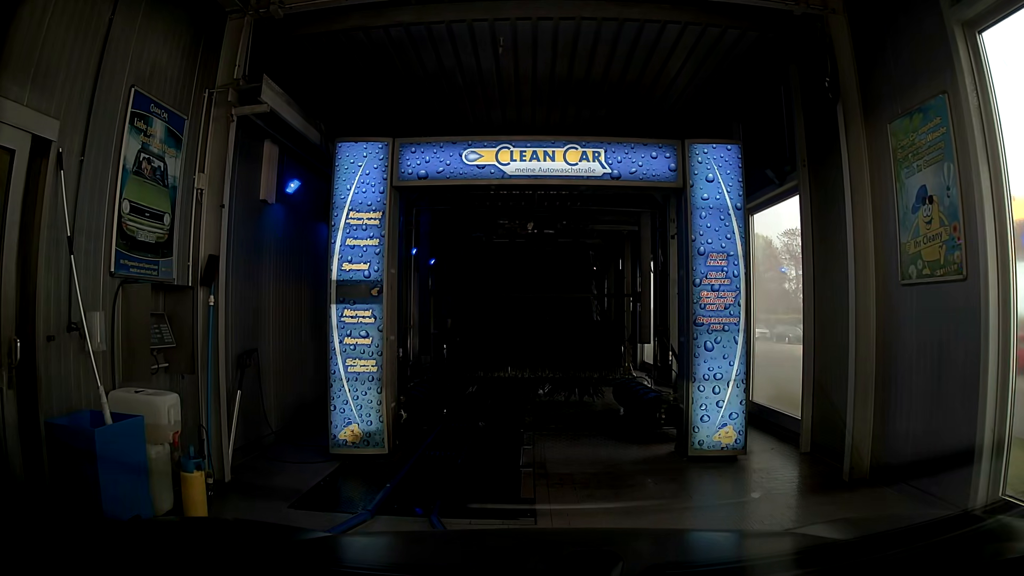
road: service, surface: asphalt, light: Day
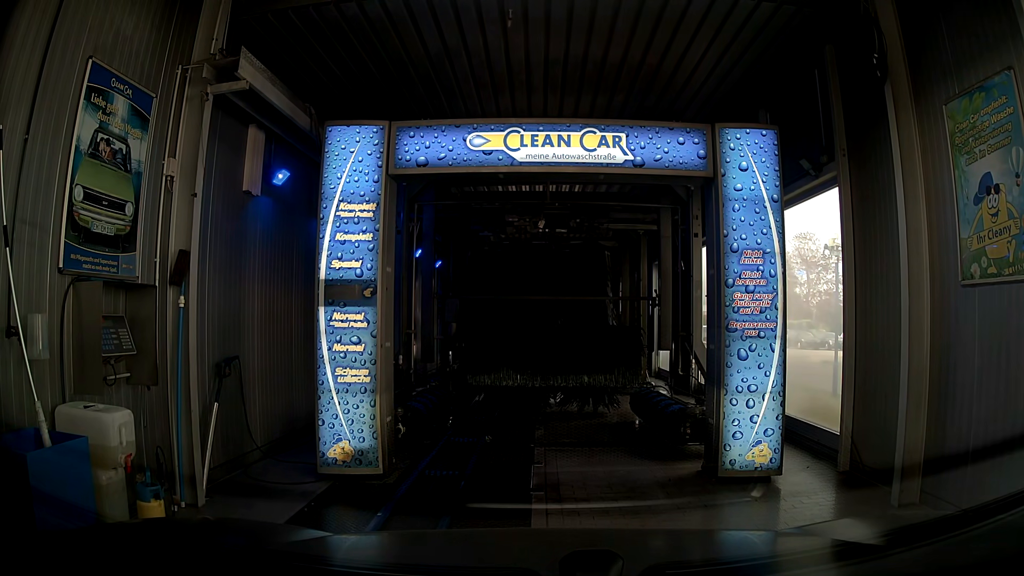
(0.0, +0.7) m; 0°
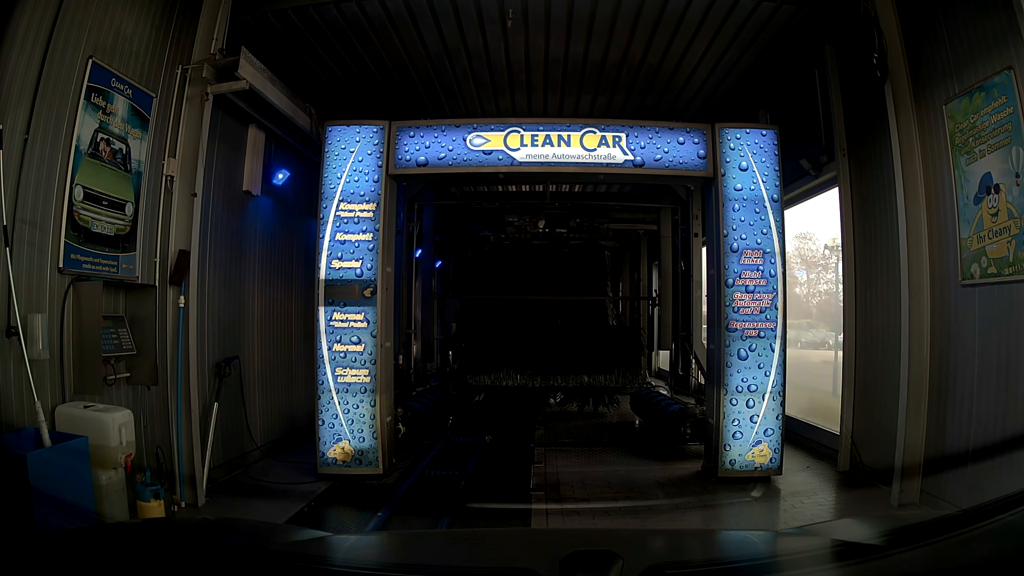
(0.0, 0.0) m; 0°
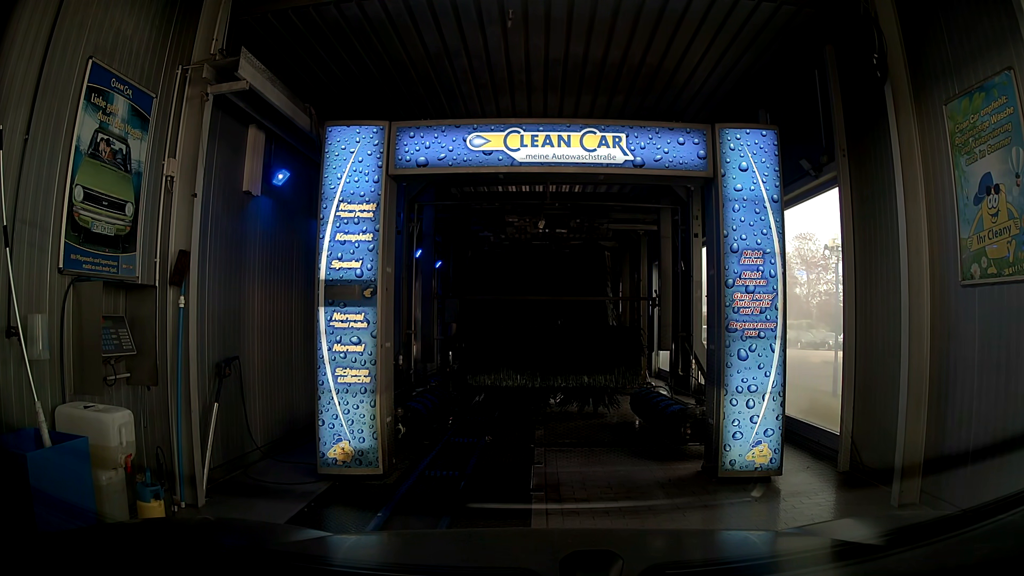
(0.0, 0.0) m; 0°
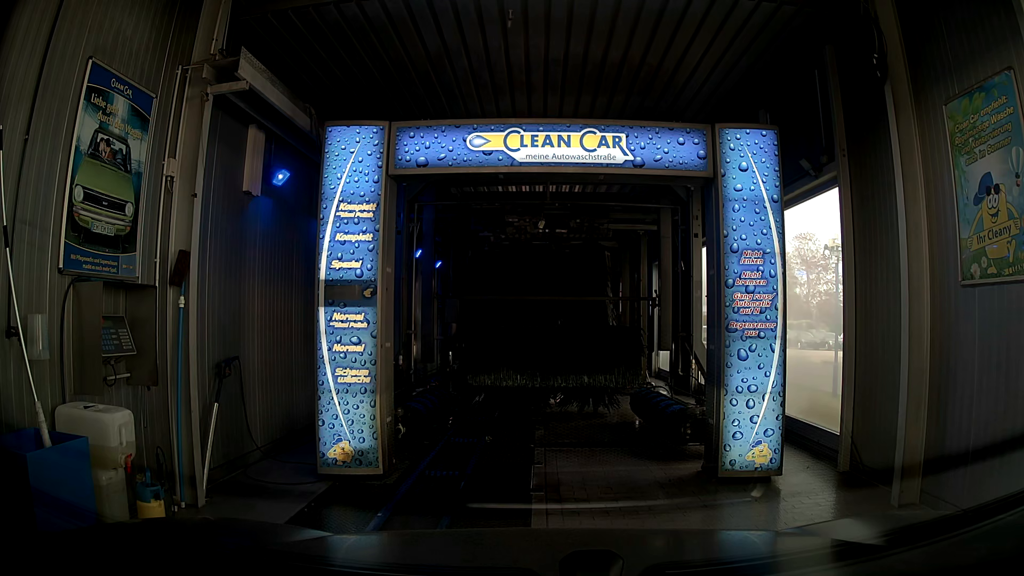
(0.0, 0.0) m; 0°
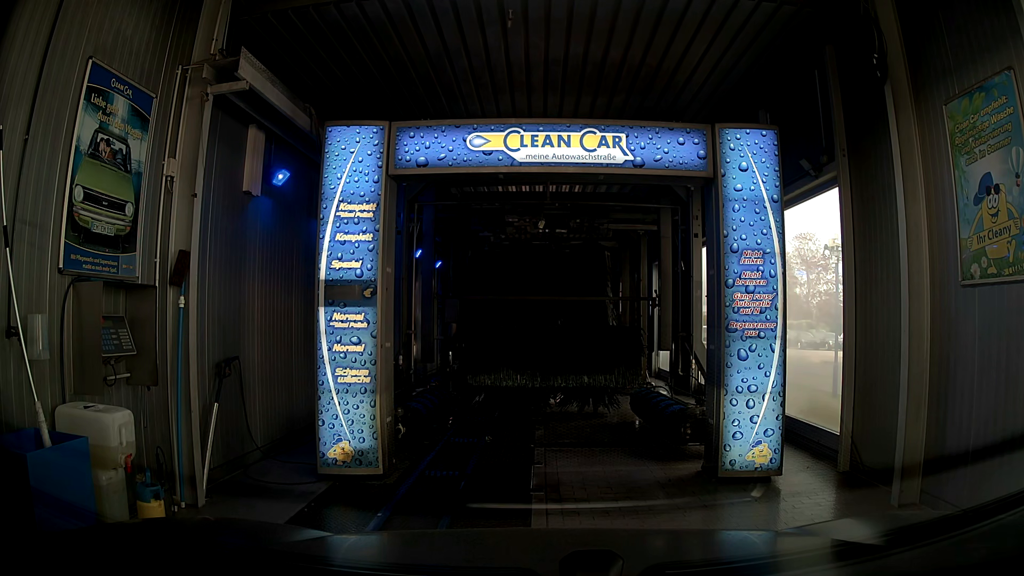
(0.0, 0.0) m; 0°
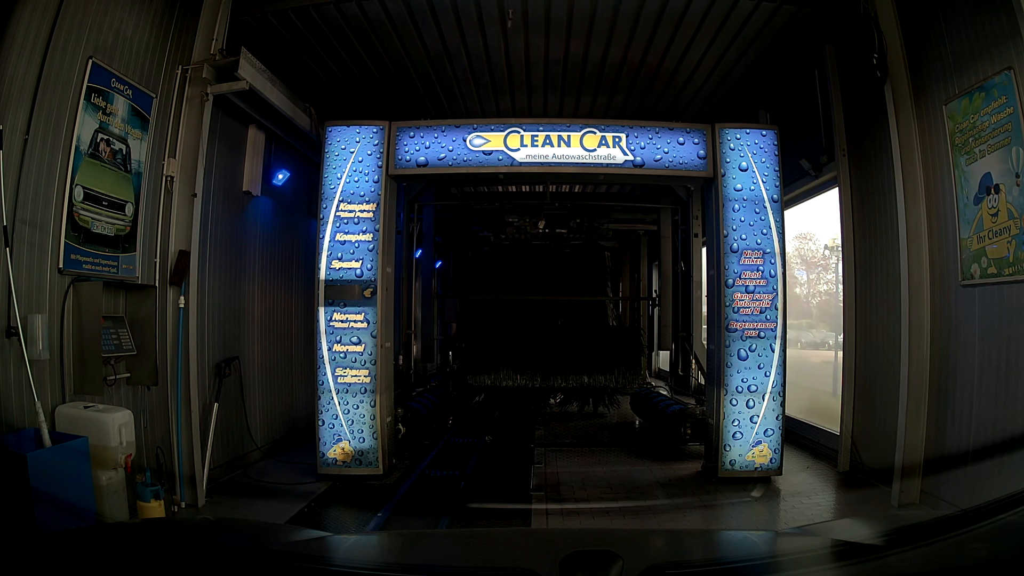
(0.0, 0.0) m; 0°
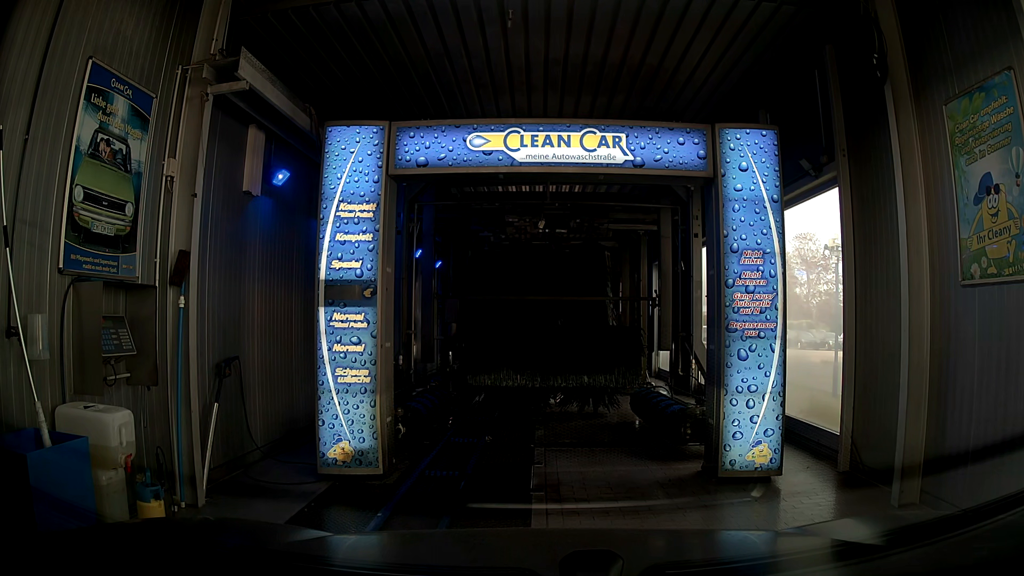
(0.0, 0.0) m; 0°
